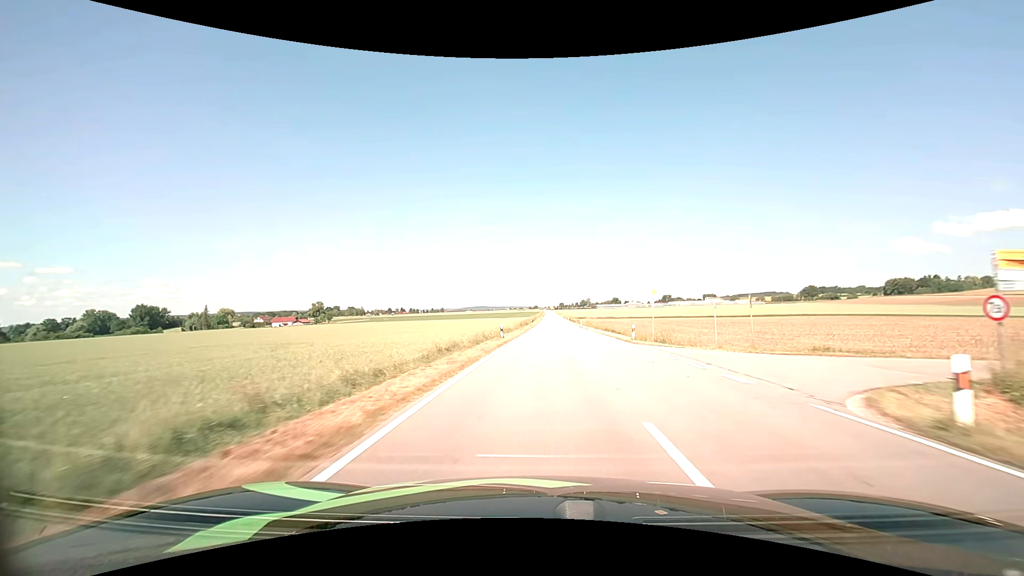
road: tertiary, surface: asphalt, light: Day
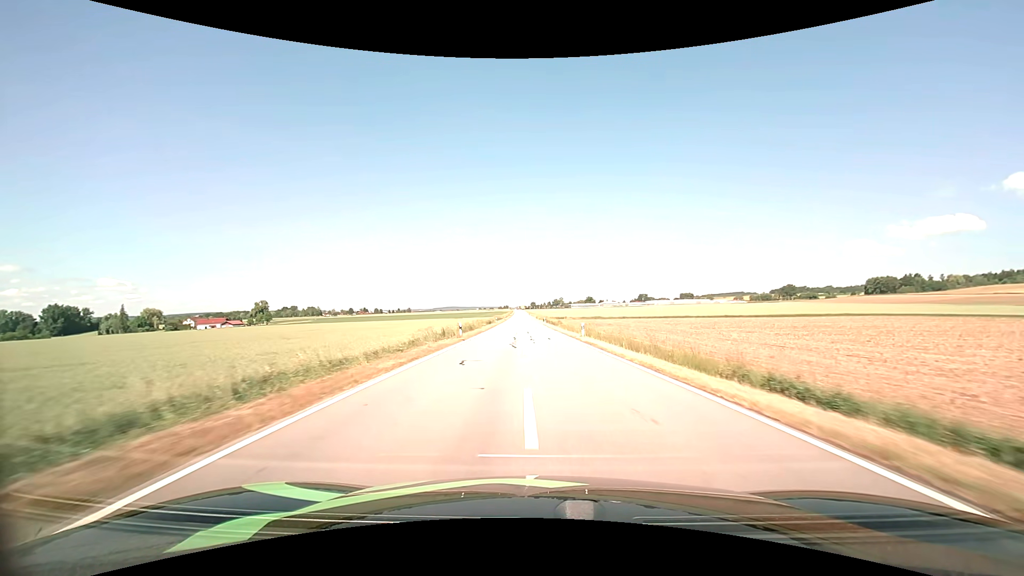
(+2.1, +47.6) m; +4°
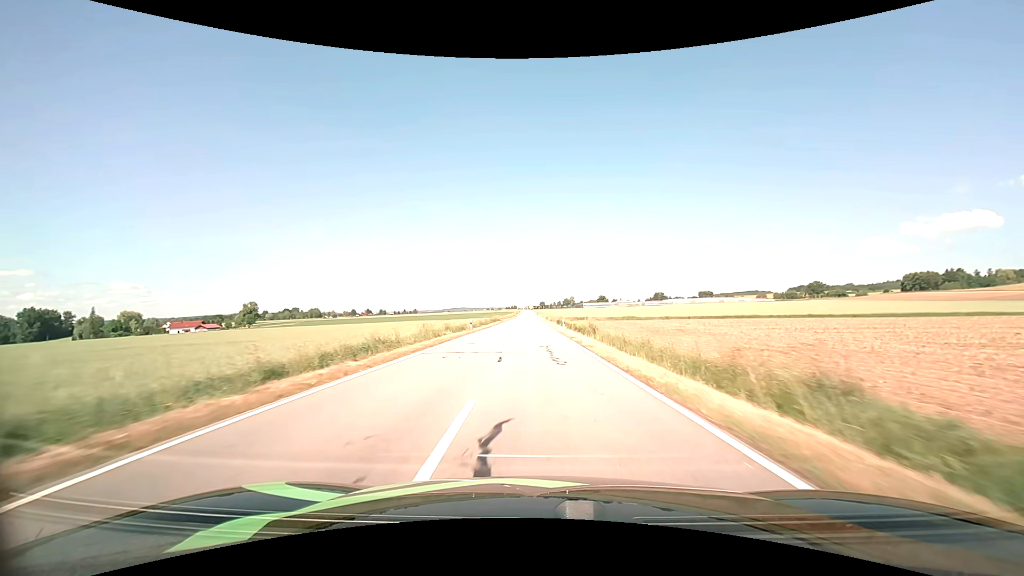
(-0.3, +38.5) m; -1°
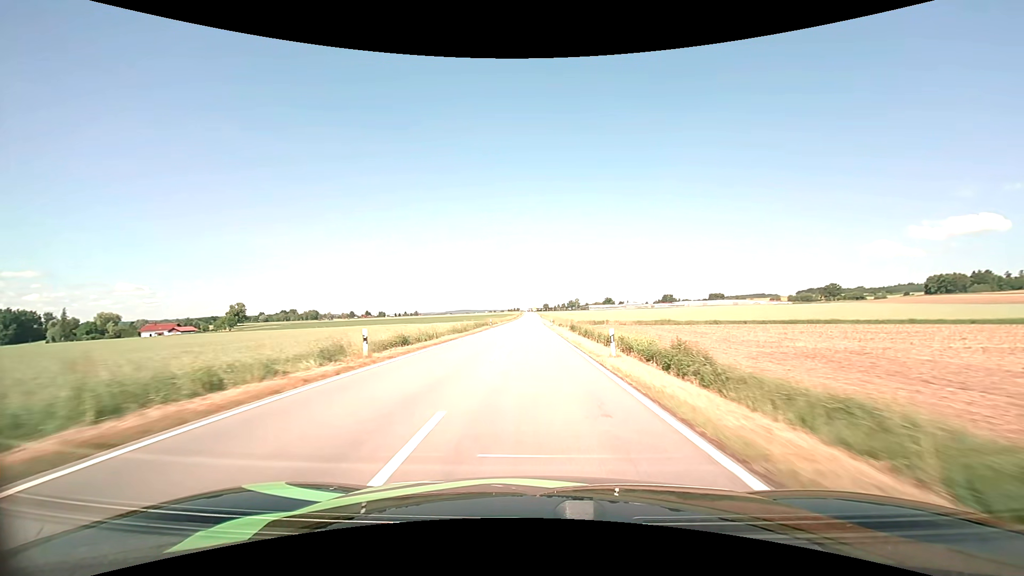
(-0.2, +26.4) m; 0°
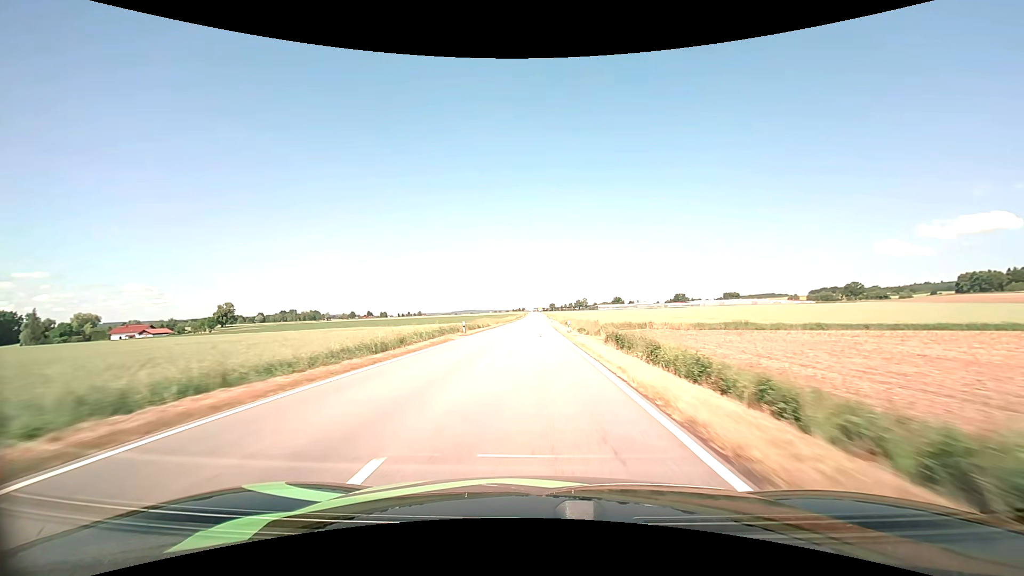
(-0.2, +27.0) m; -1°
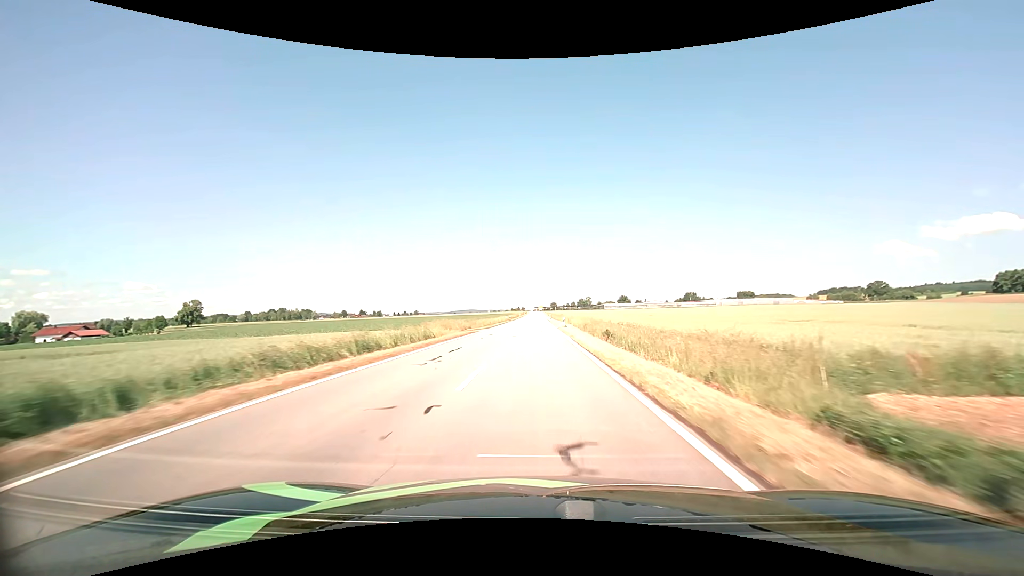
(-0.2, +41.2) m; 0°
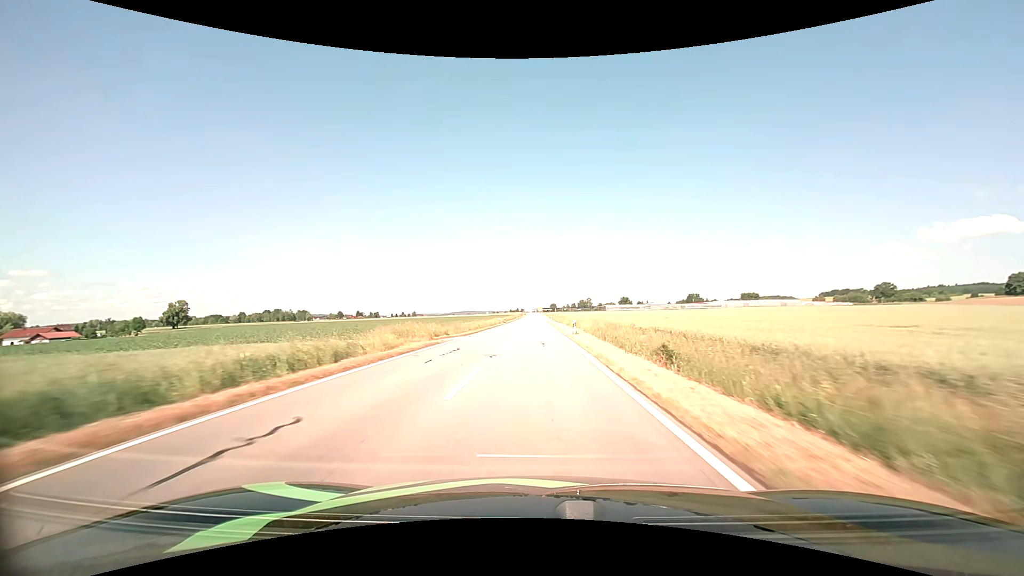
(0.0, +13.7) m; 0°
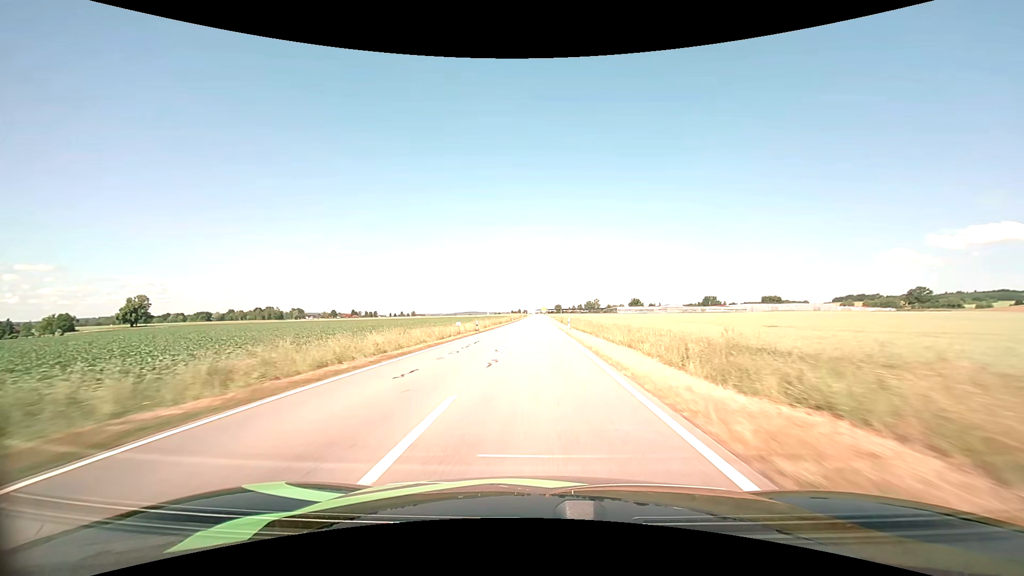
(-0.1, +41.4) m; 0°
(0, +10) (0, +20) (0, +30) (0, +40) (0, +50) (0, +60) (0, +70) (0, +80) (0, +90) (0, +100) m
